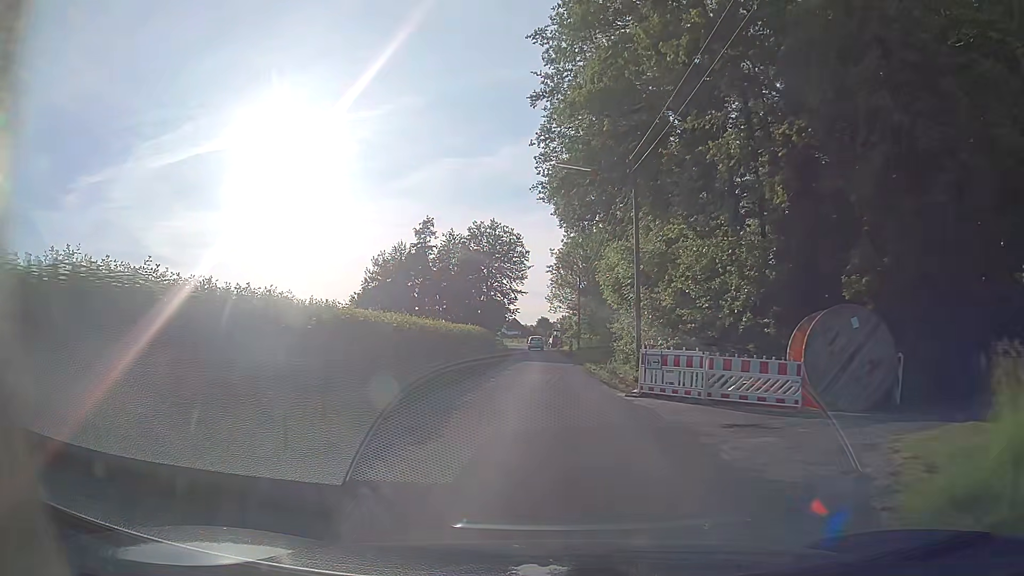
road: unclassified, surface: asphalt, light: Day
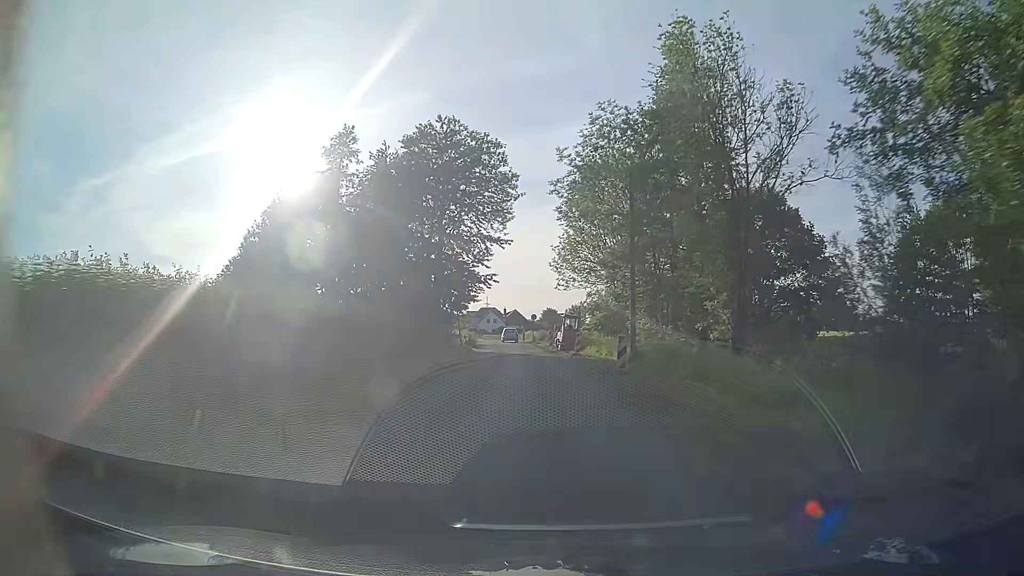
(+0.1, +40.5) m; 0°
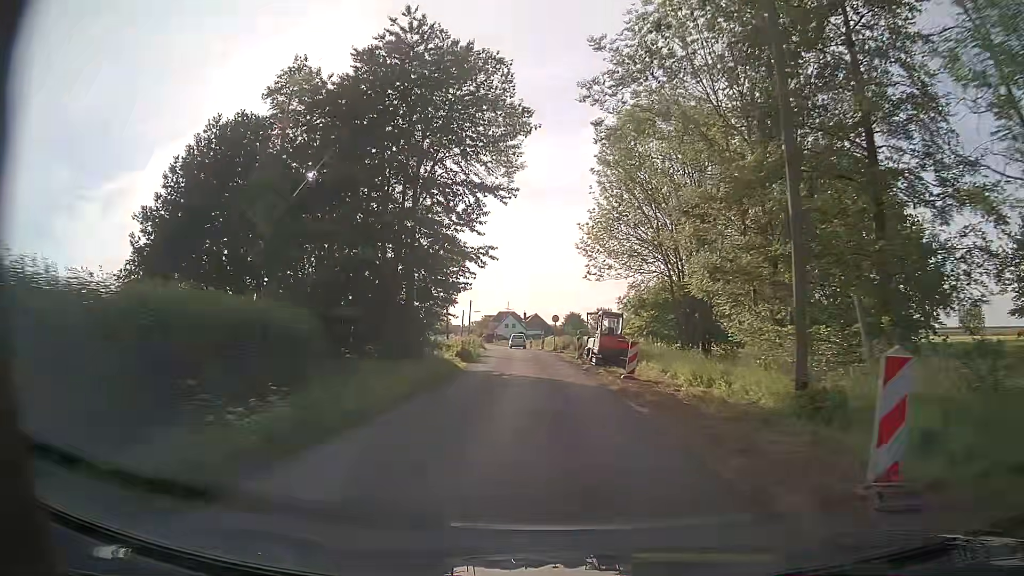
(-0.3, +15.7) m; -2°
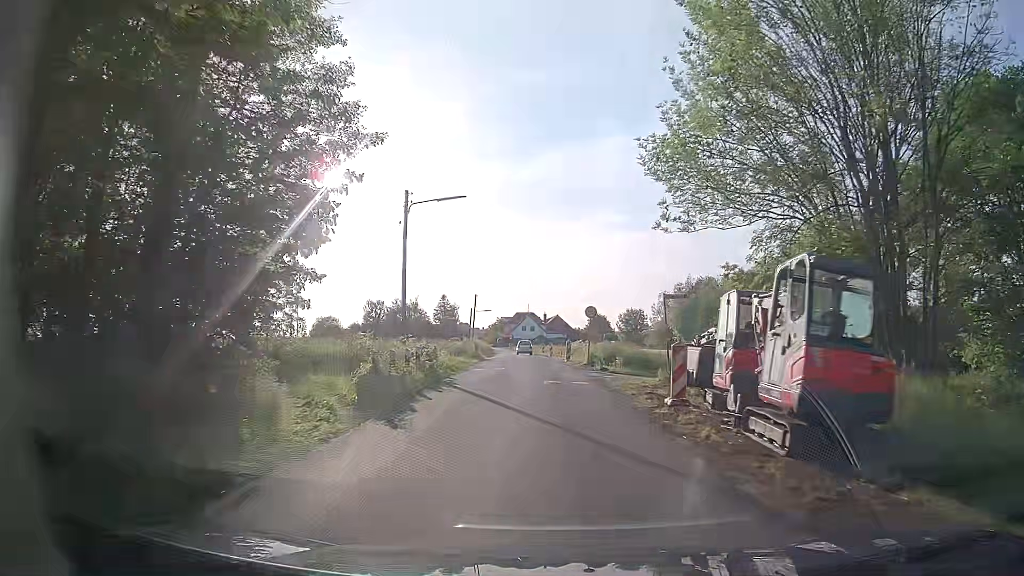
(-0.4, +22.0) m; -2°
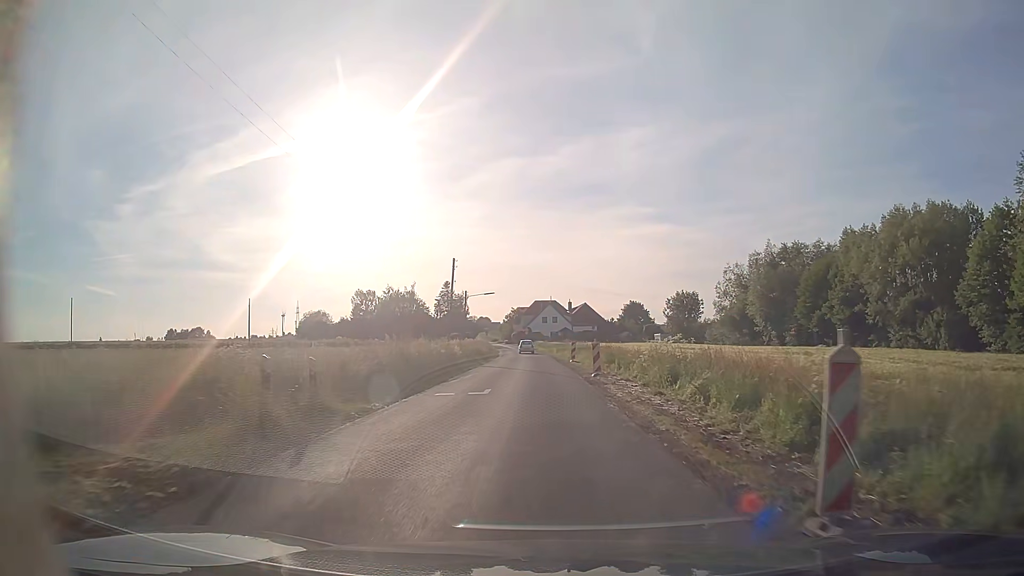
(-0.5, +36.3) m; -2°
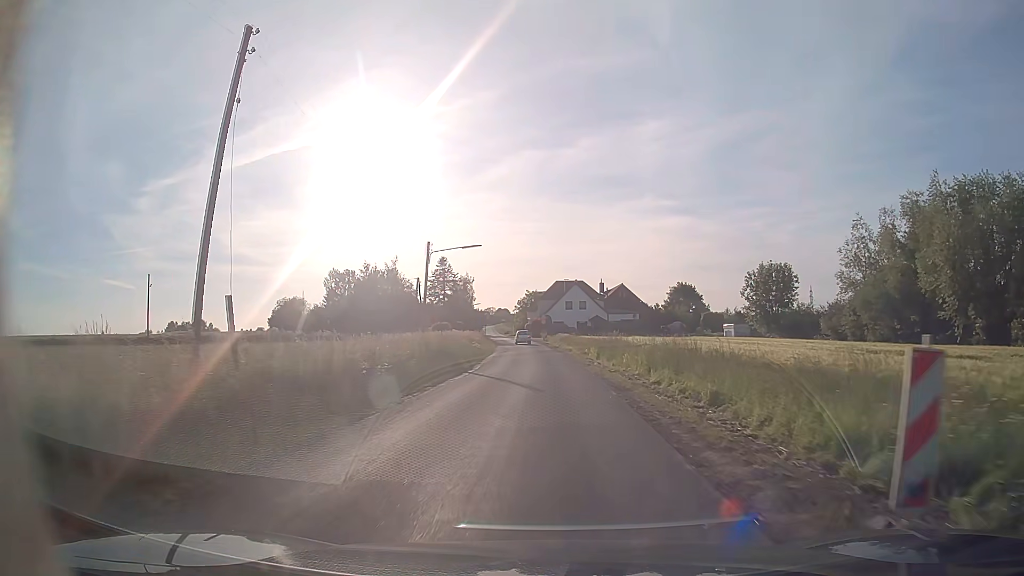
(-0.7, +38.3) m; -2°
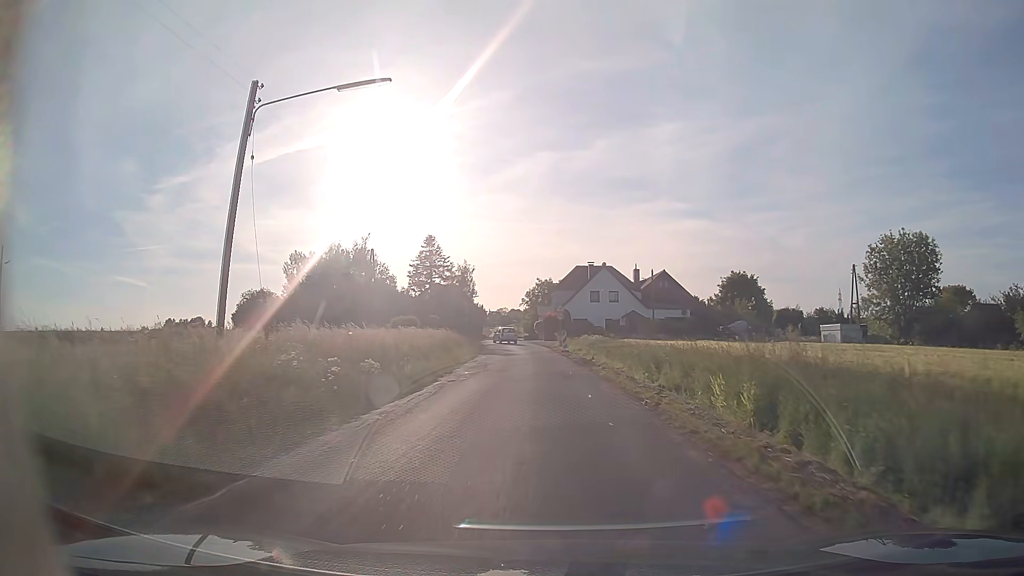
(-0.3, +30.2) m; -1°
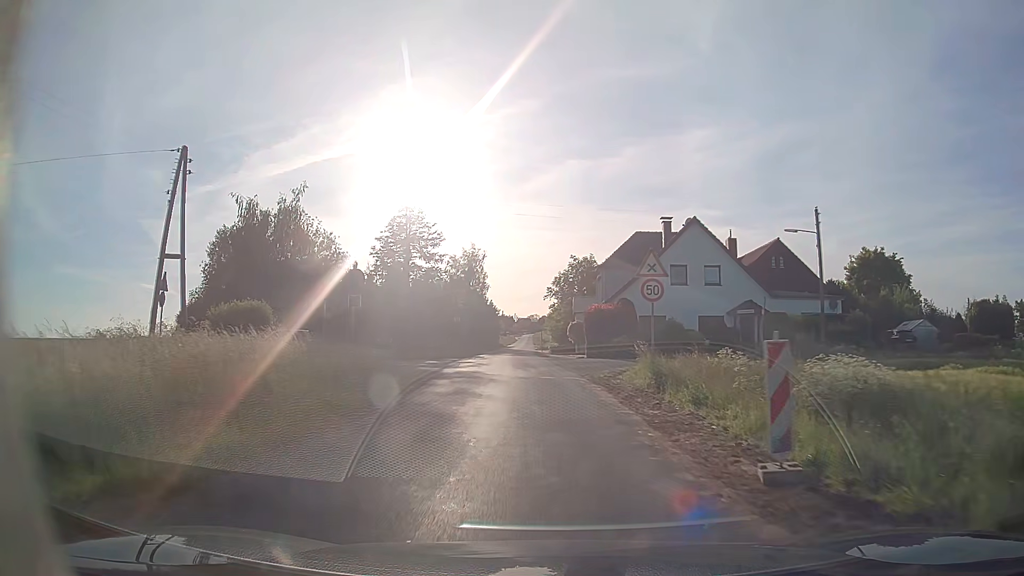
(-0.7, +36.5) m; -3°
(0, +10) (0, +20) (-1, +30) (-2, +40) (-2, +50) (-3, +60) (-3, +70) (-3, +80) (-3, +90) (-4, +100) m
